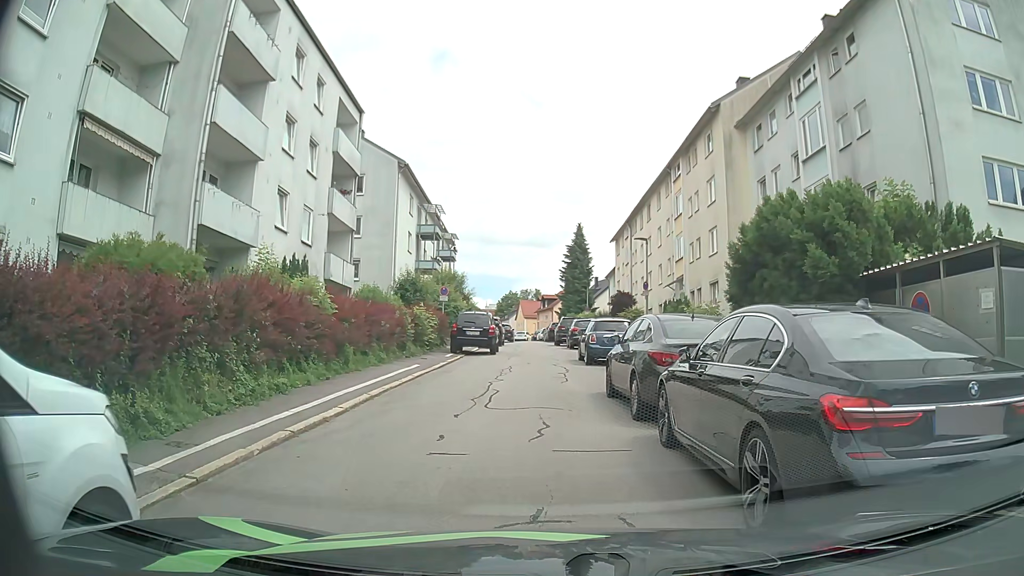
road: residential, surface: asphalt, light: Day
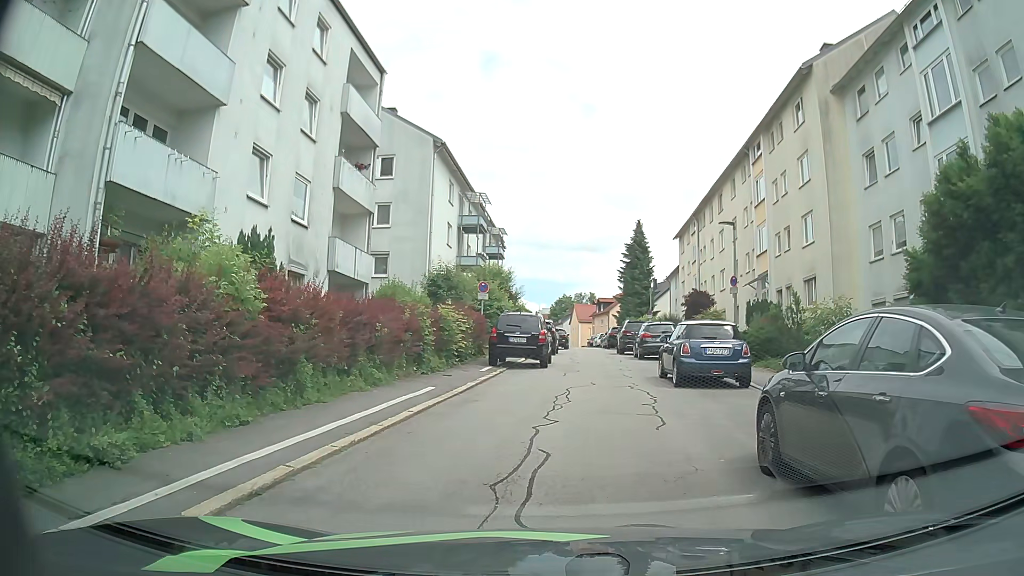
(-0.2, +6.1) m; -5°
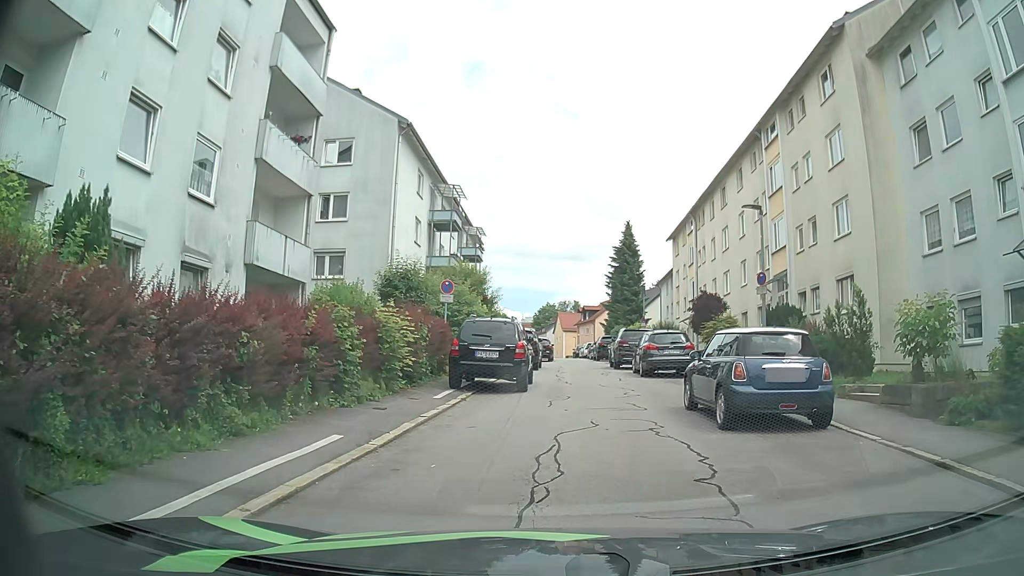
(+0.1, +5.2) m; +3°
